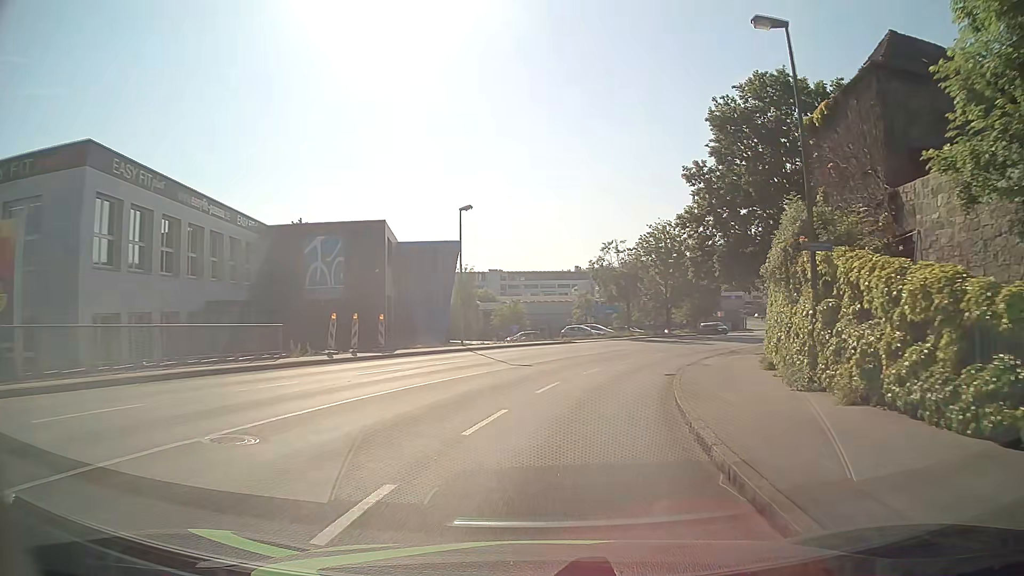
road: tertiary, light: Day
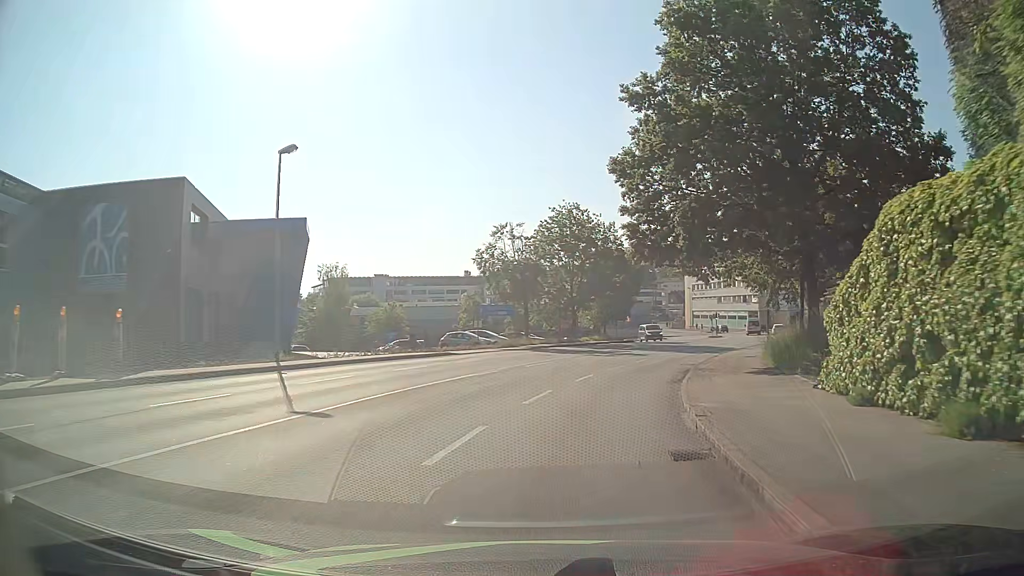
(+1.2, +13.9) m; +9°
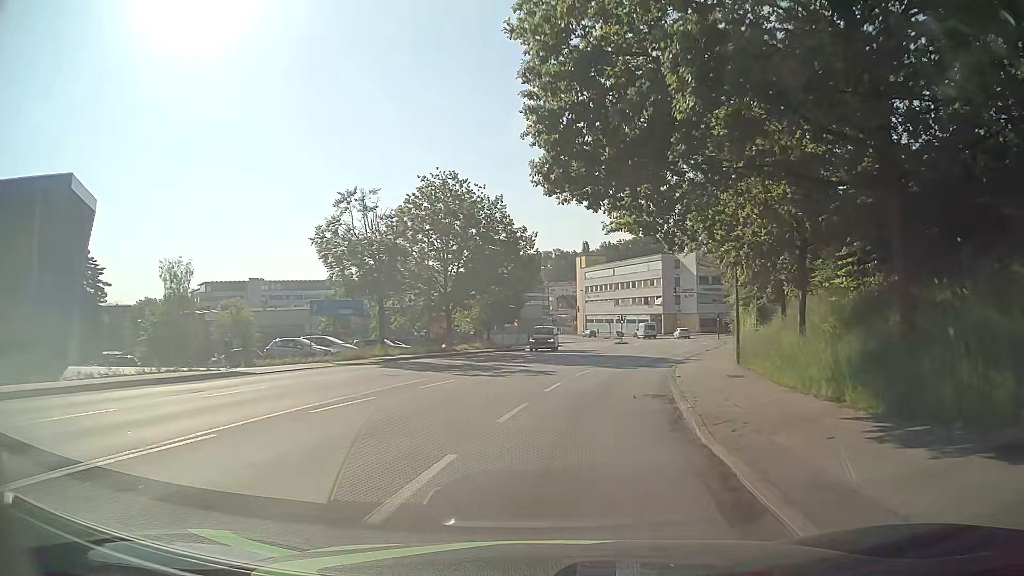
(+1.2, +14.0) m; +10°
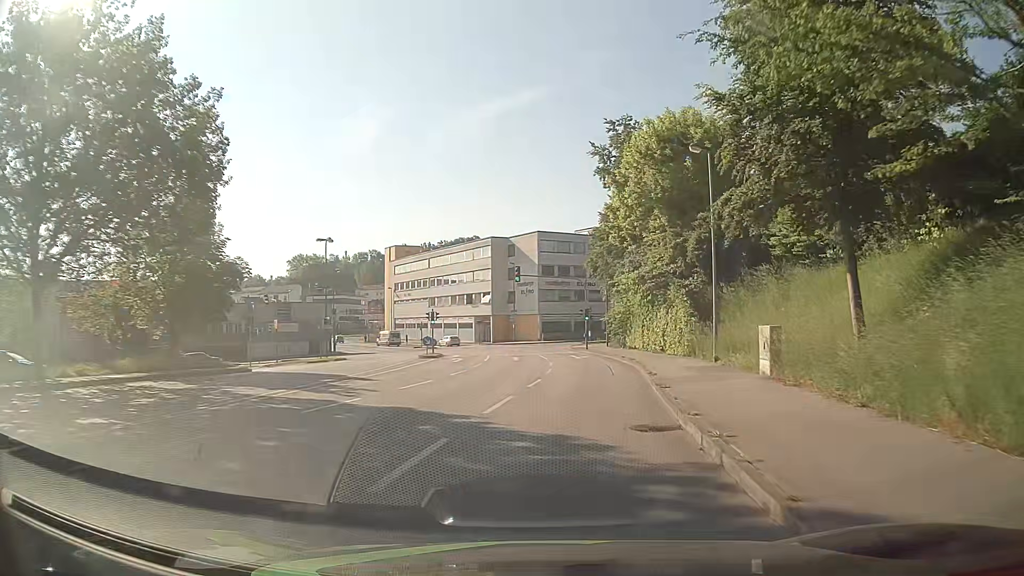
(+3.9, +28.3) m; +15°
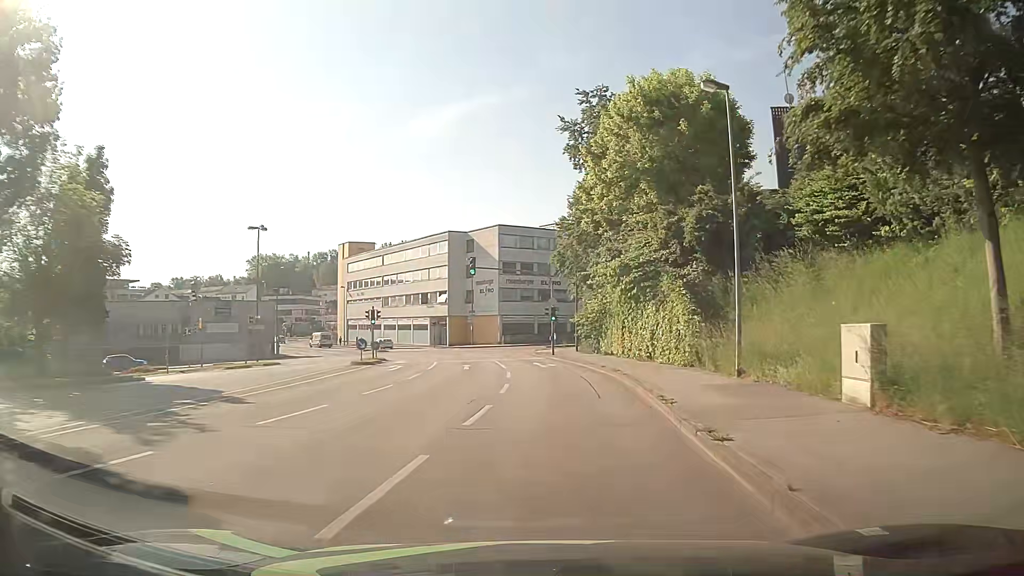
(+0.2, +7.2) m; +3°
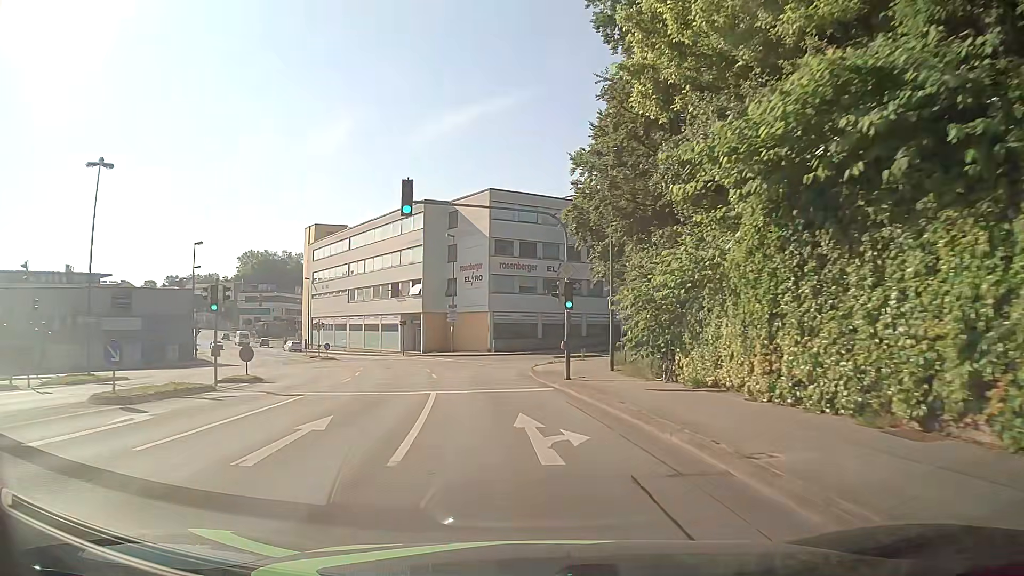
(+0.6, +21.3) m; +1°
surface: asphalt
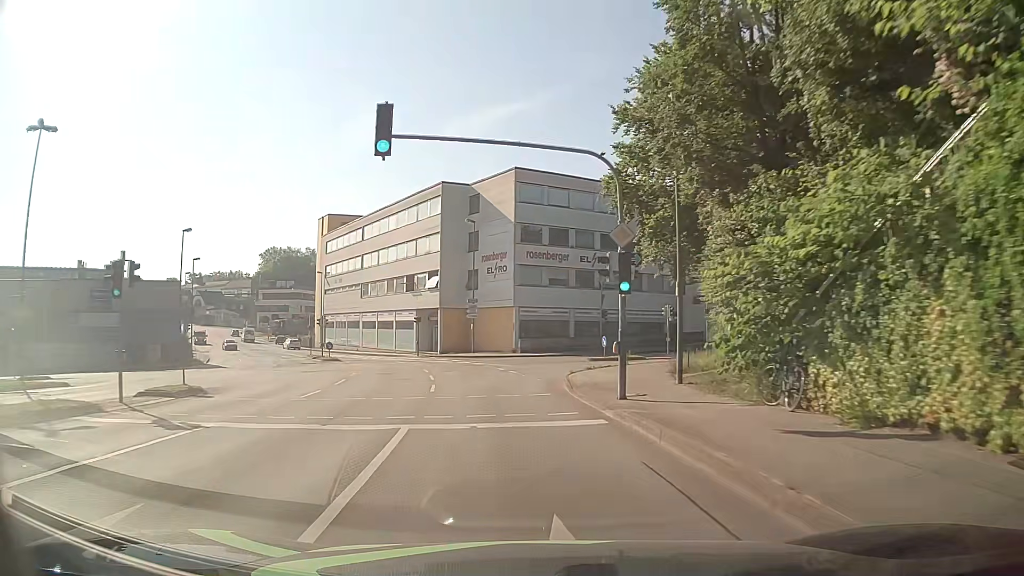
(-0.2, +7.0) m; -3°
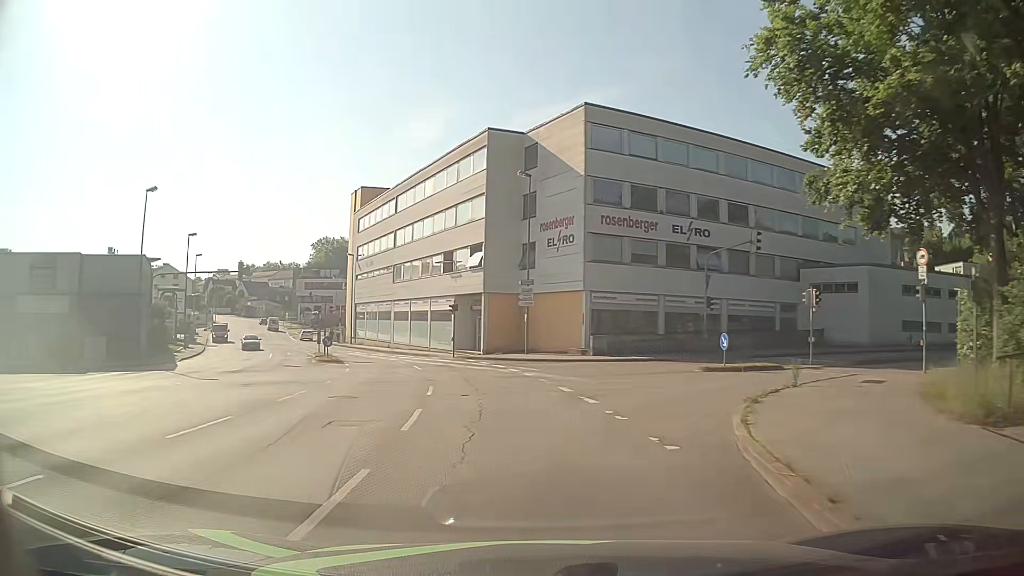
(-0.7, +13.9) m; -6°
(0, +10) (-1, +20) (-3, +30) (-6, +39) (-10, +48) (-15, +57) (-20, +66) (-24, +75) (-29, +84) (-32, +93) m
